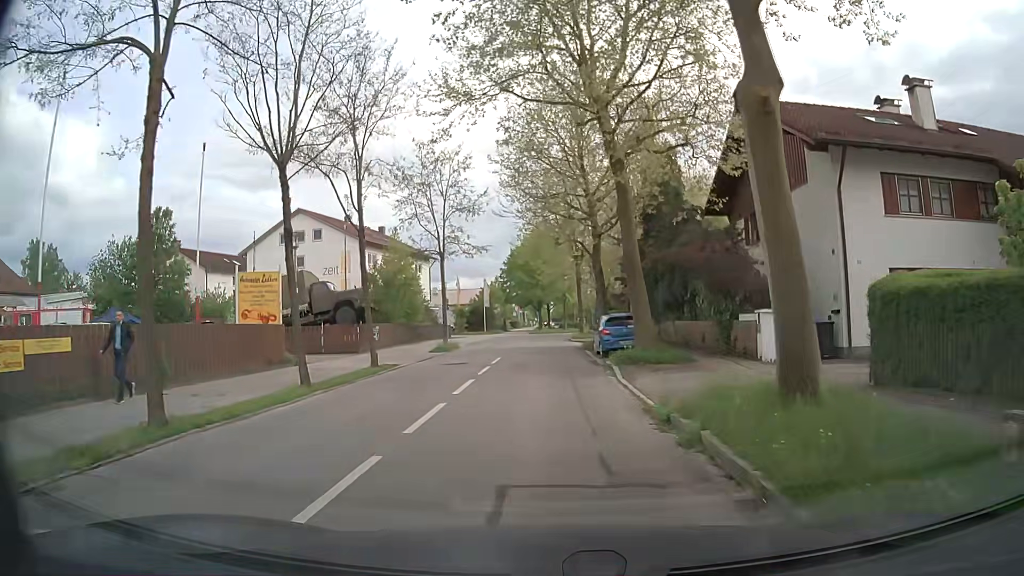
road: residential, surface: asphalt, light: Day
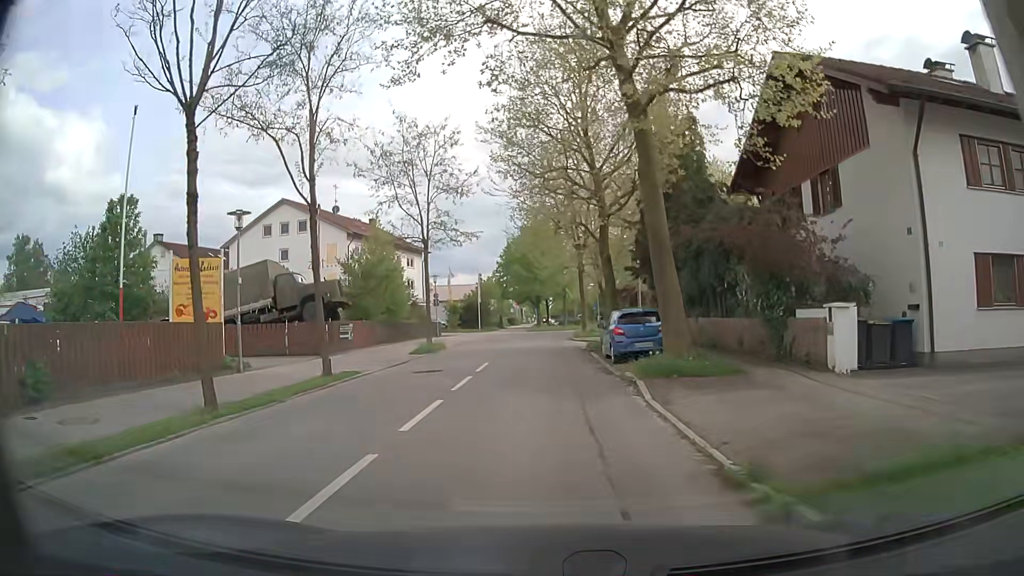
(0.0, +4.5) m; +1°
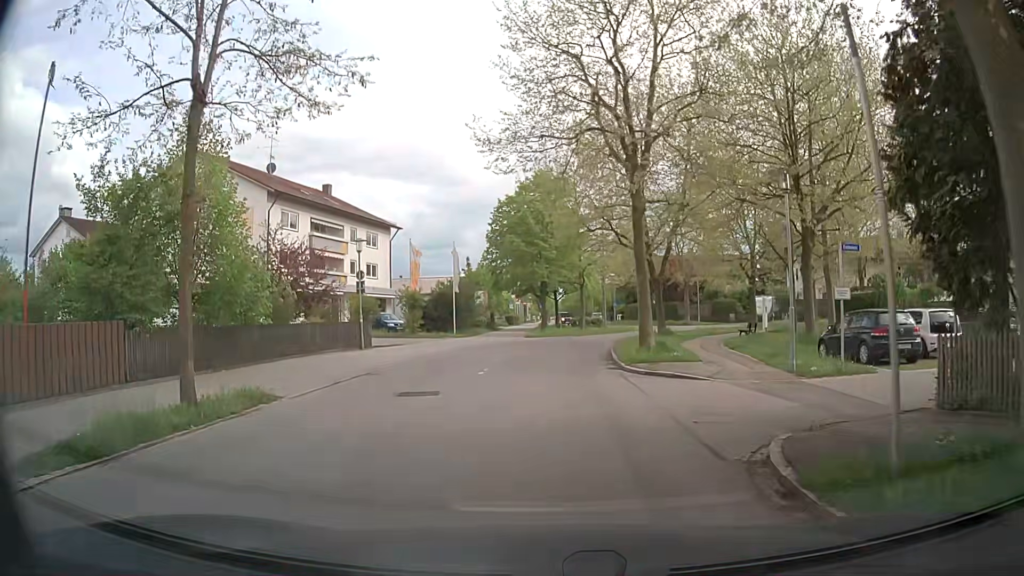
(-0.4, +22.2) m; -1°
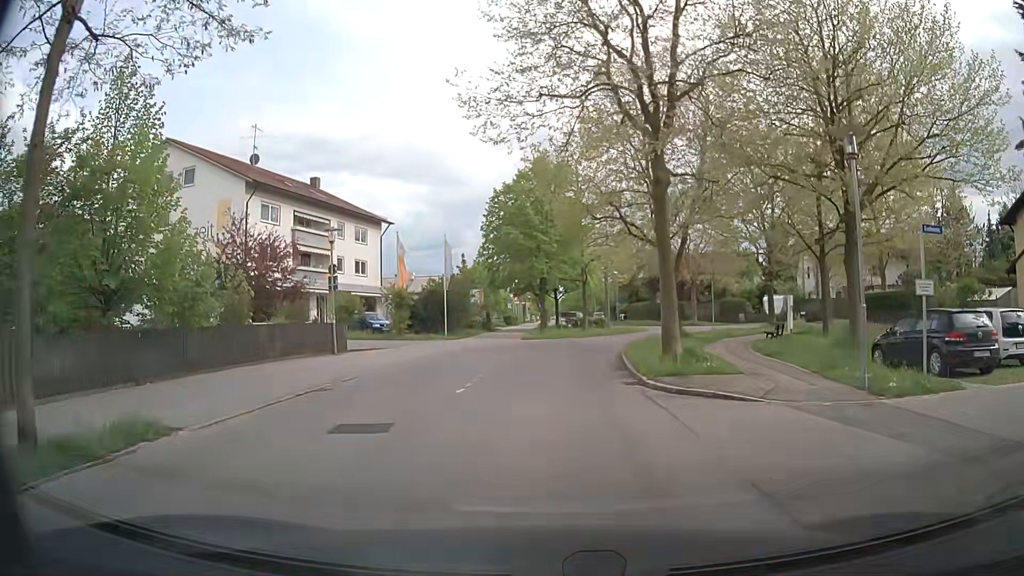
(0.0, +3.6) m; -1°
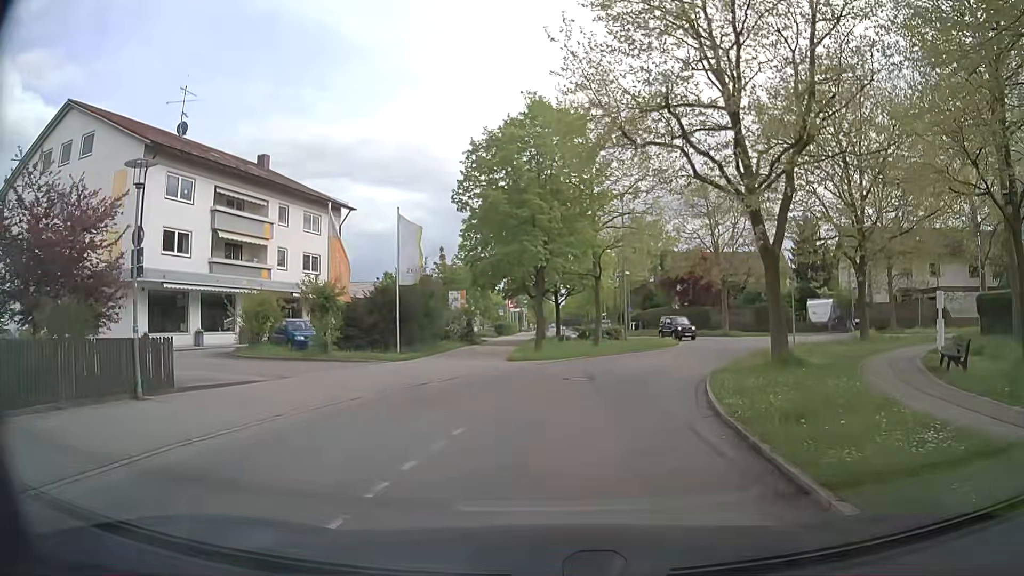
(+0.2, +12.6) m; 0°
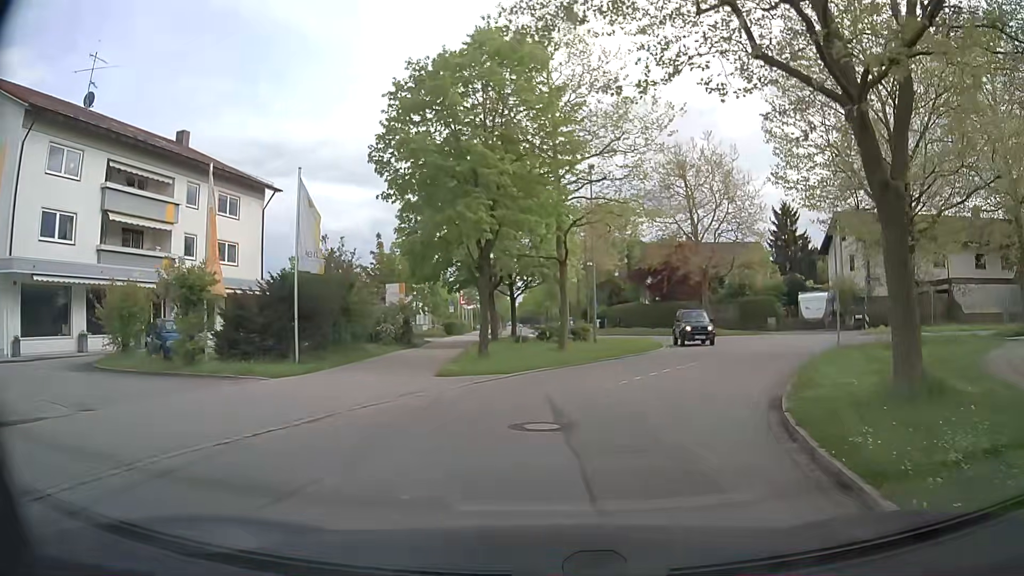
(+0.2, +7.3) m; +5°
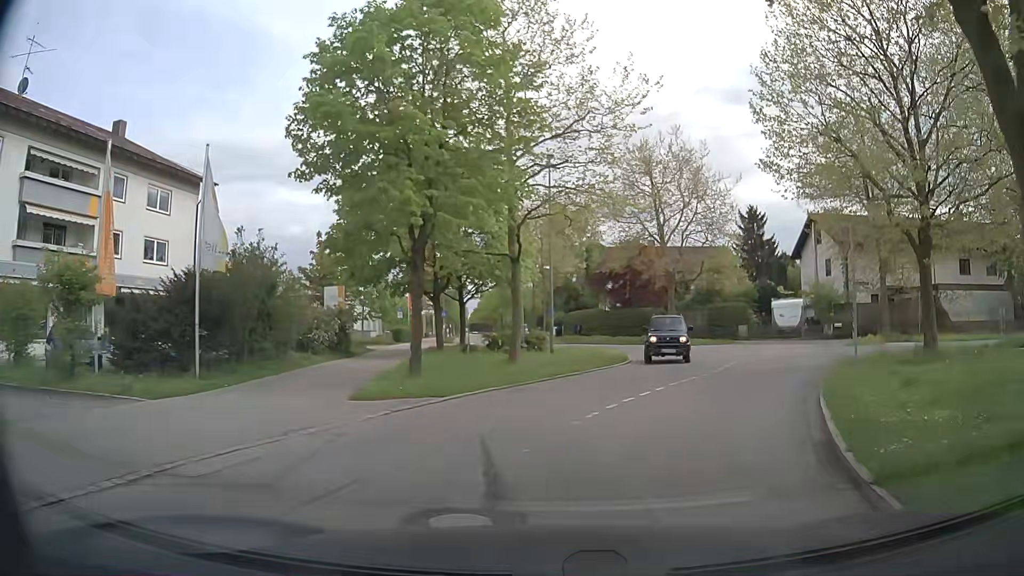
(0.0, +3.7) m; +2°
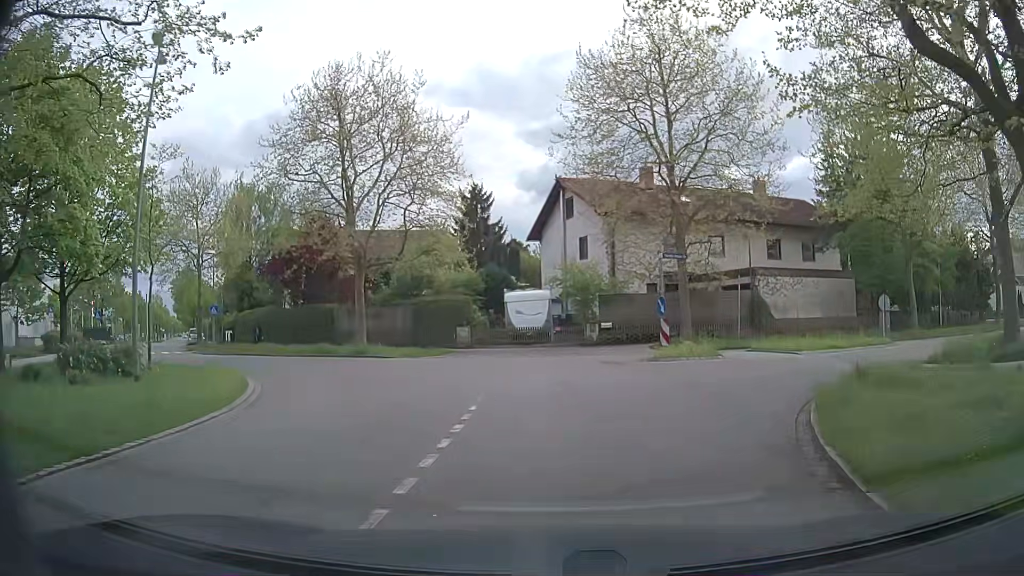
(+3.2, +13.7) m; +25°
(0, +10) (-2, +20) (-9, +27) (-17, +33) (-25, +39) (-30, +47) (-35, +56) (-40, +65) (-46, +73) (-51, +82) m
